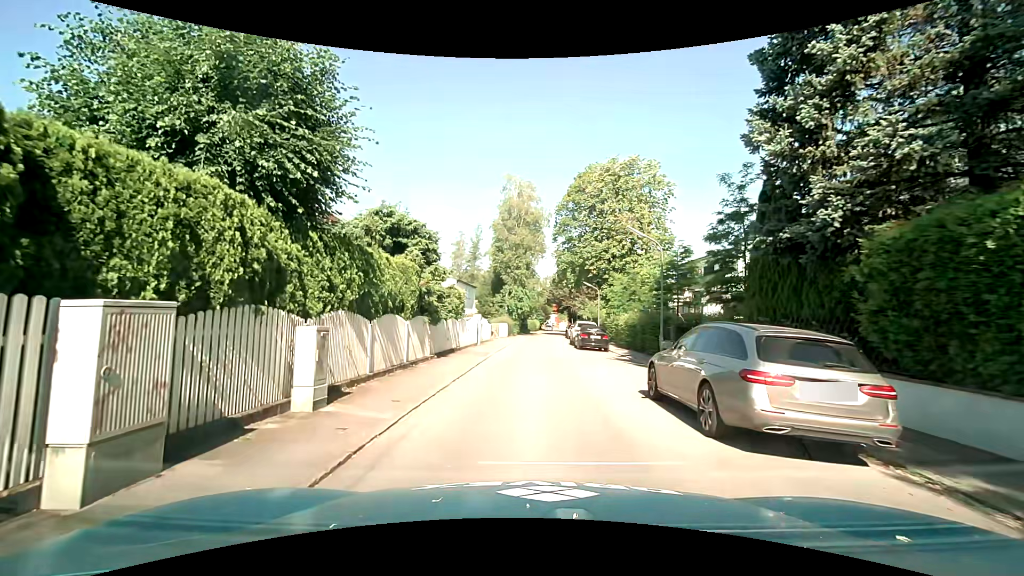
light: Day
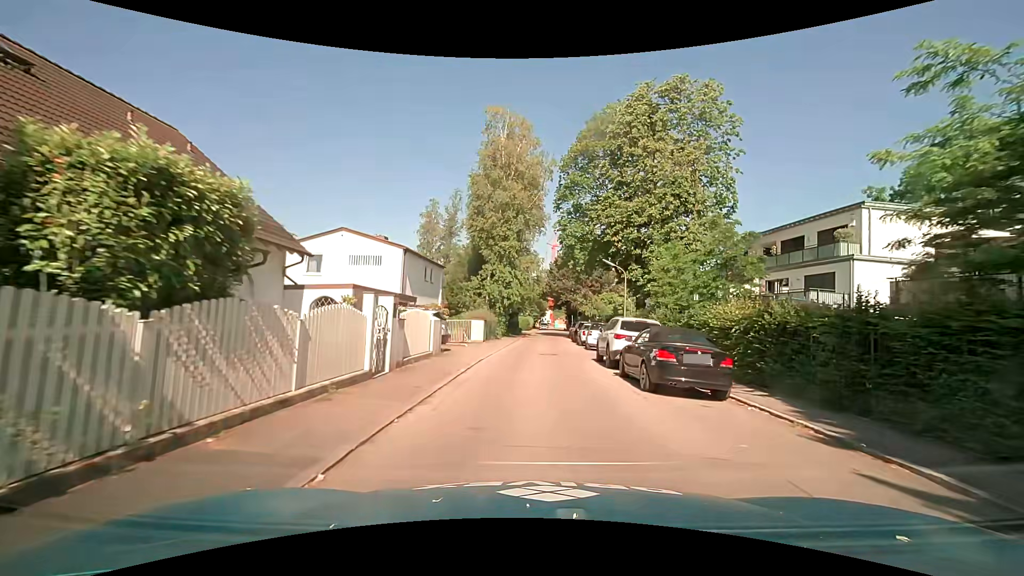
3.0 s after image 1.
(+0.9, +18.3) m; +2°
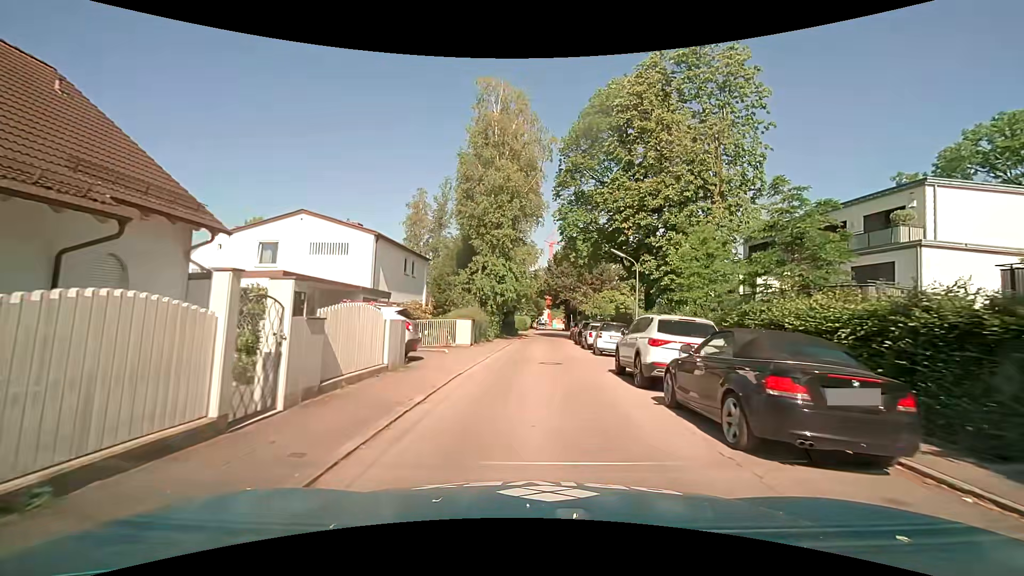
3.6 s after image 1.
(+0.1, +4.8) m; +2°
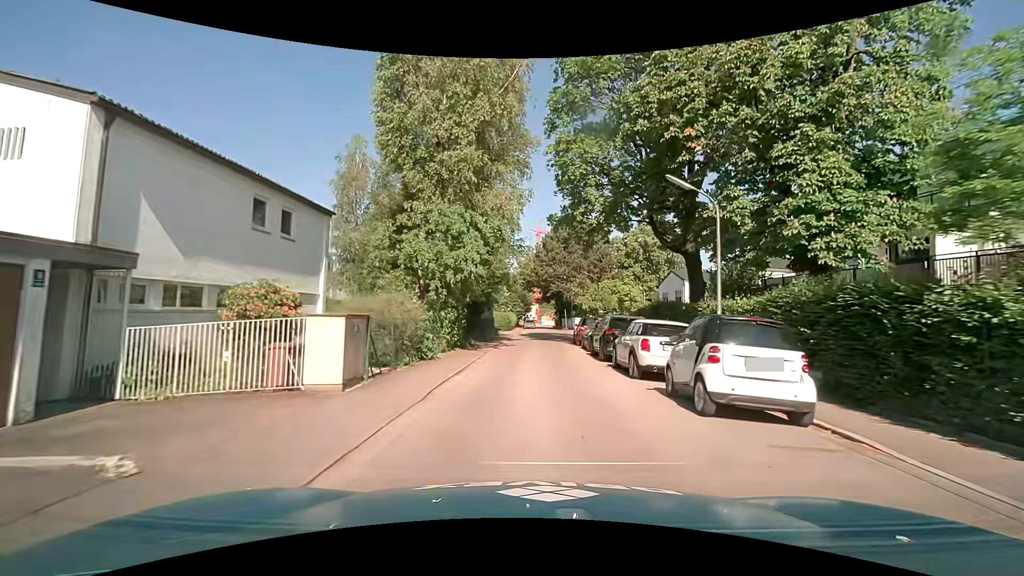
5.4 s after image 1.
(0.0, +14.9) m; +1°
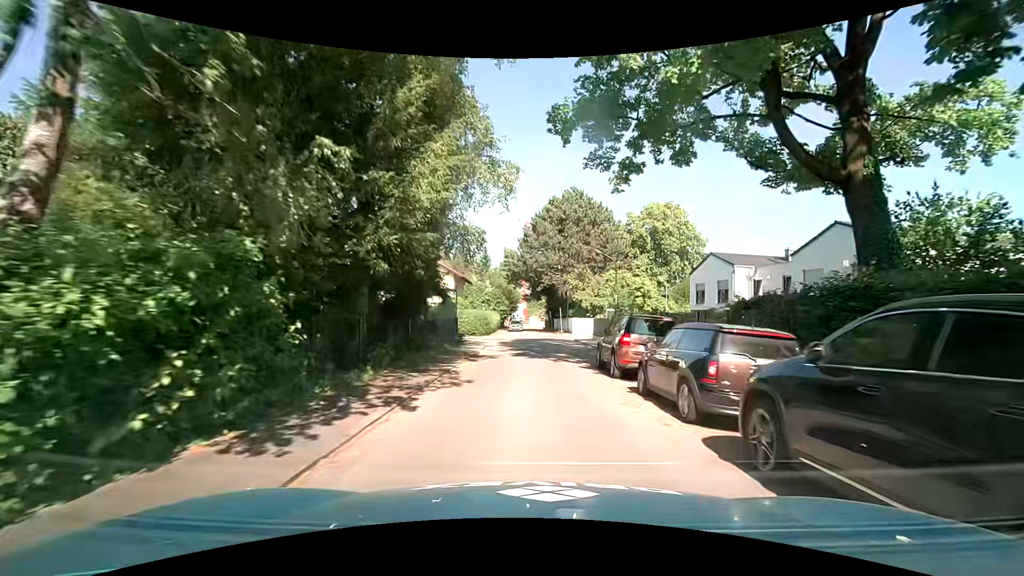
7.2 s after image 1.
(+0.1, +15.1) m; +1°
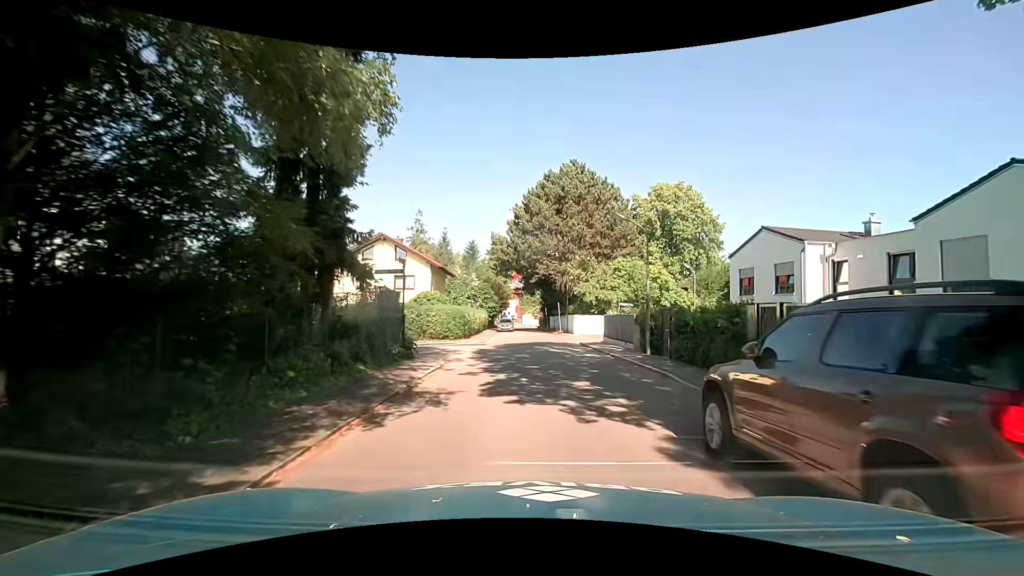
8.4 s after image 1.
(0.0, +9.9) m; -1°
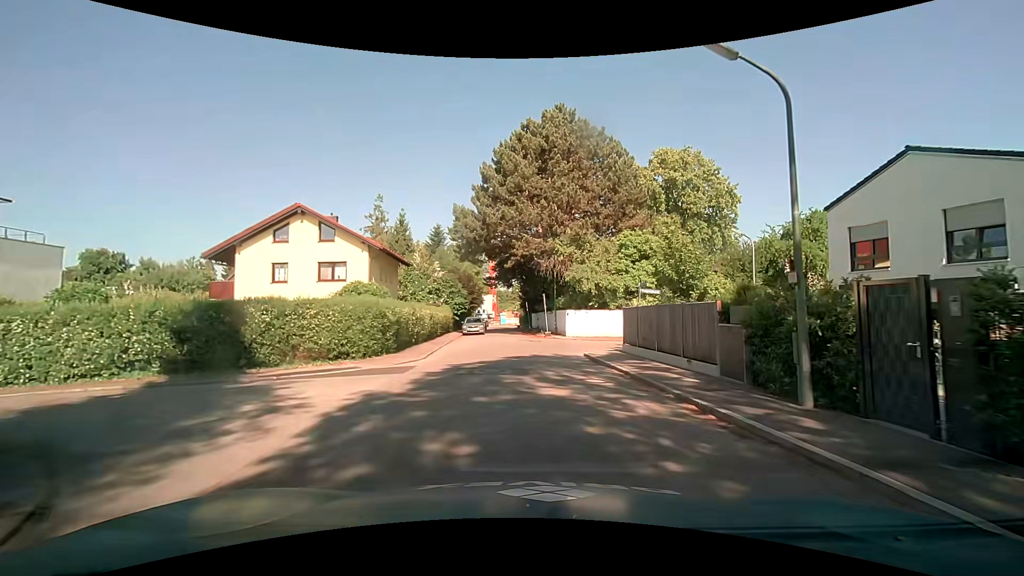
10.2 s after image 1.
(+0.7, +12.8) m; +4°
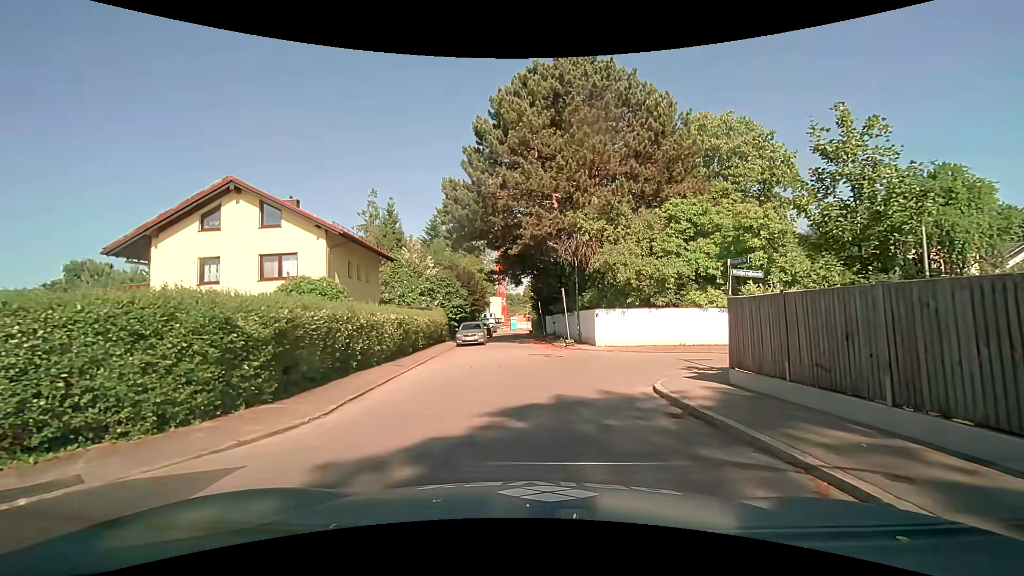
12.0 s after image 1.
(0.0, +9.3) m; -2°
(0, +10) (+5, +18) (+14, +22) (+24, +24) (+34, +26) (+44, +27) (+54, +28) (+64, +28) (+74, +30) (+84, +31) m
